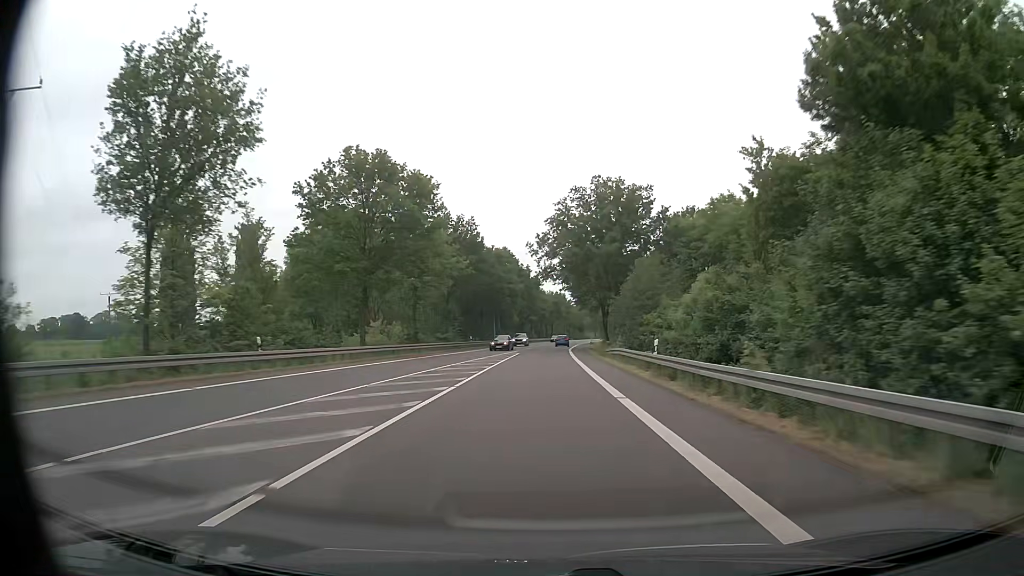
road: primary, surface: asphalt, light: Day
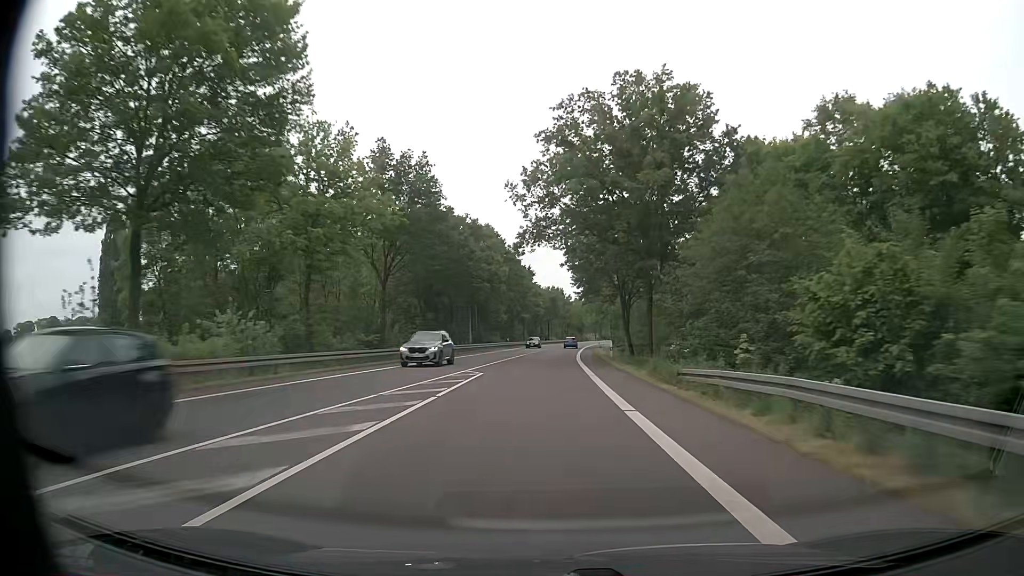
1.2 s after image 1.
(0.0, +26.6) m; 0°
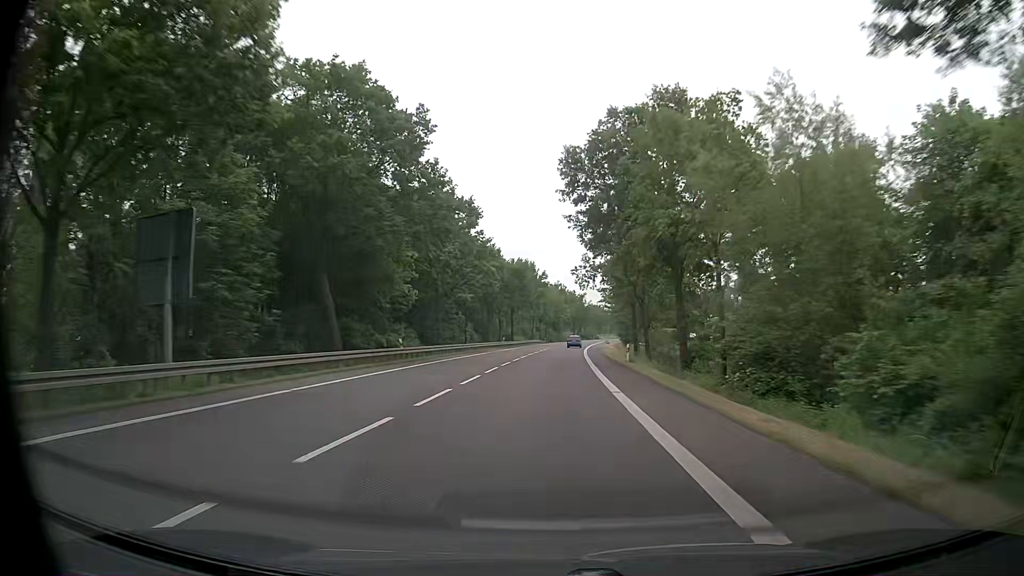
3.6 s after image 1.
(+0.9, +56.2) m; +2°
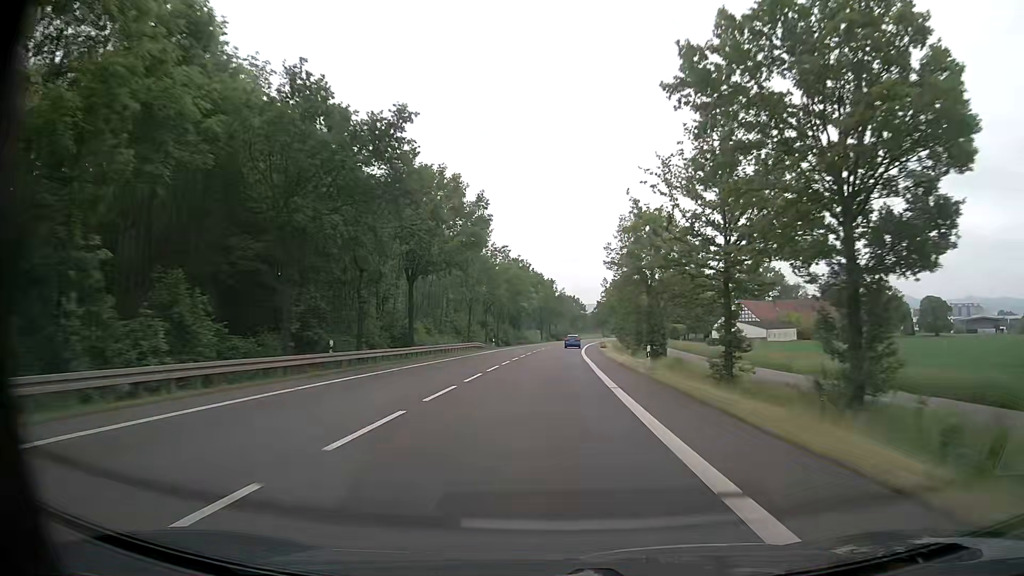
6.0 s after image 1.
(+1.8, +59.3) m; +3°
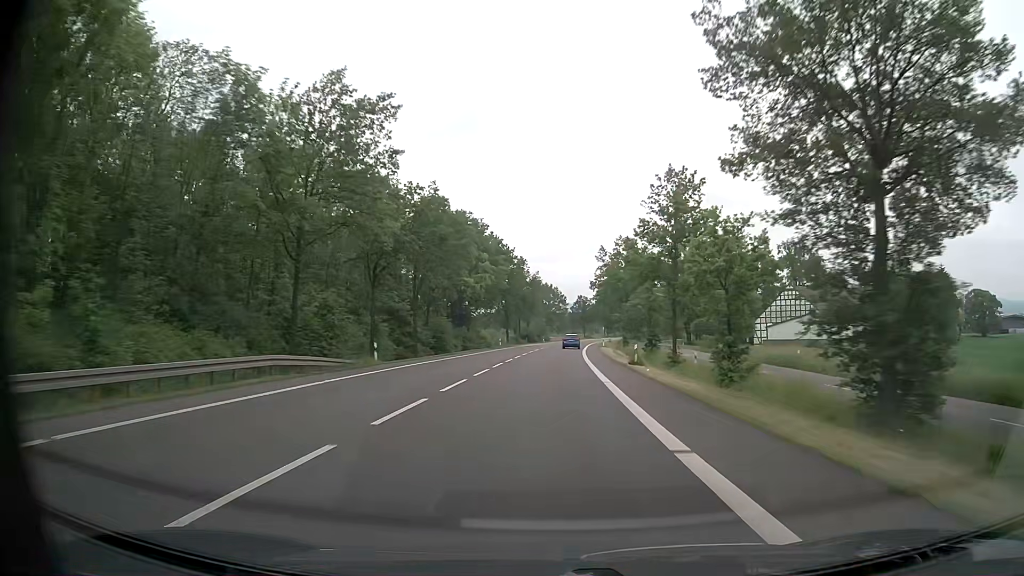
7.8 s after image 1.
(+0.7, +45.9) m; +2°
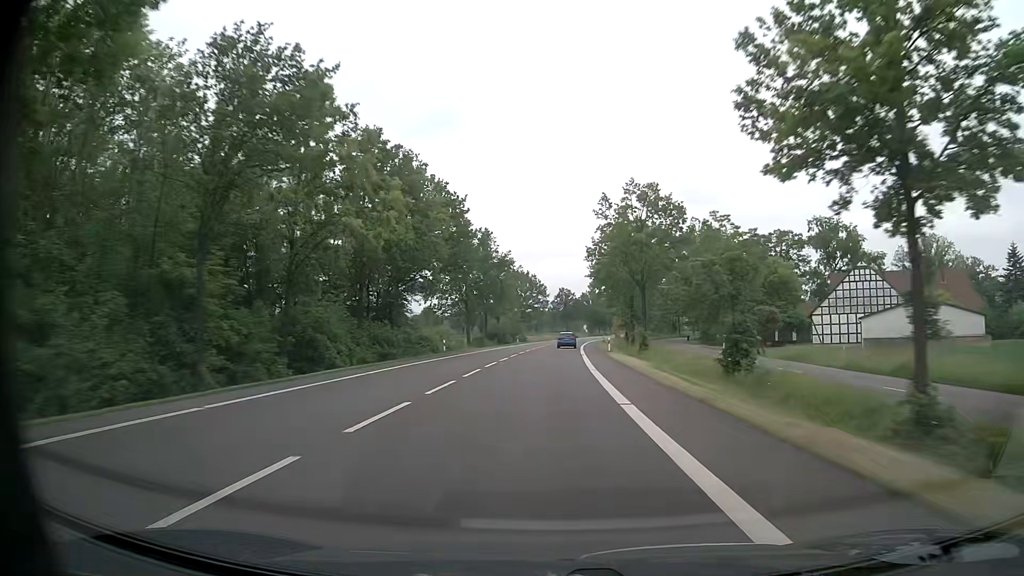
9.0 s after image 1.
(+0.4, +30.7) m; +2°
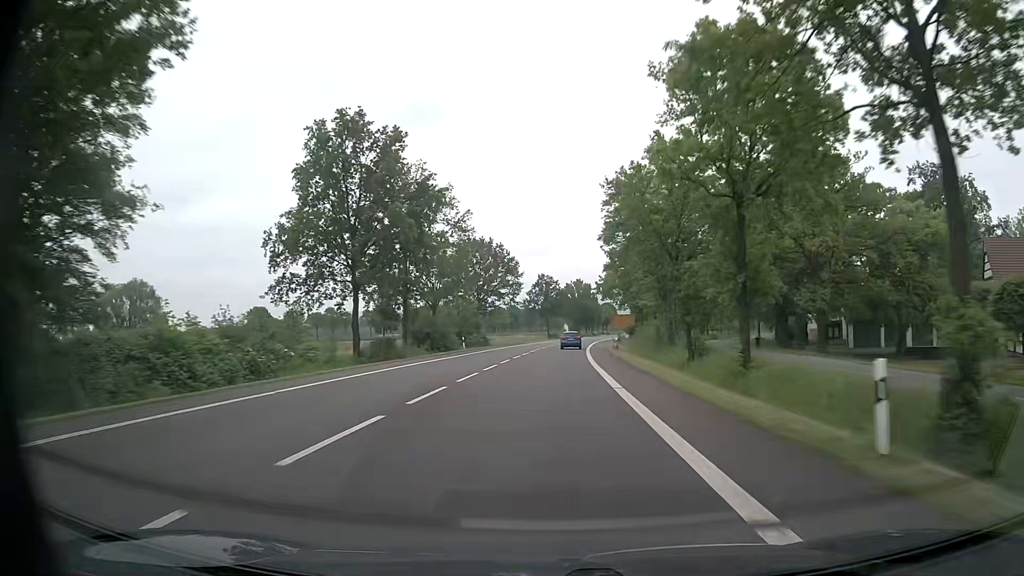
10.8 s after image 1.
(+0.8, +44.1) m; +2°
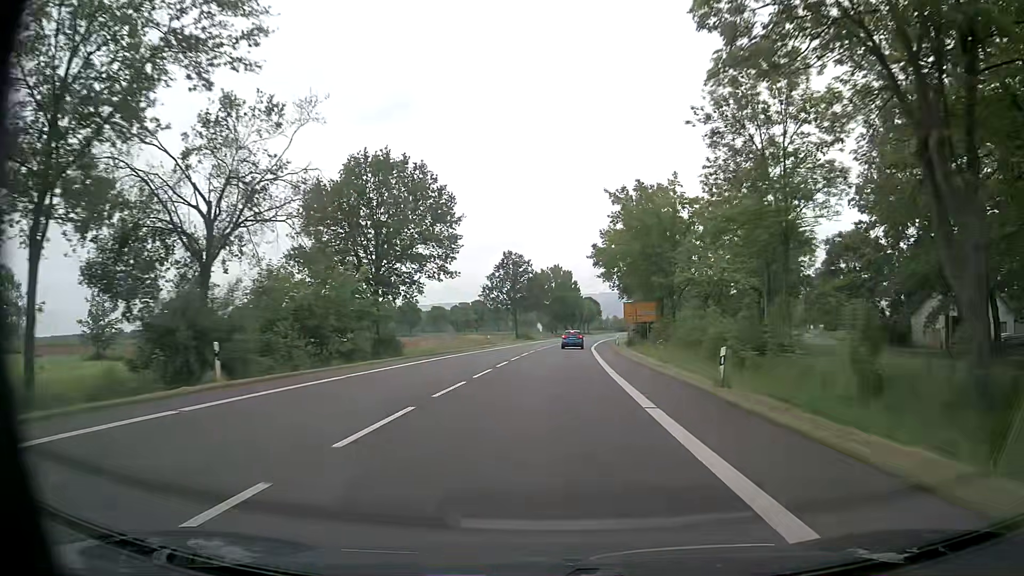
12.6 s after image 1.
(+0.8, +40.5) m; +2°
(0, +10) (0, +20) (0, +30) (+1, +40) (+1, +50) (+2, +60) (+3, +70) (+4, +80) (+5, +90) (+6, +100) m
